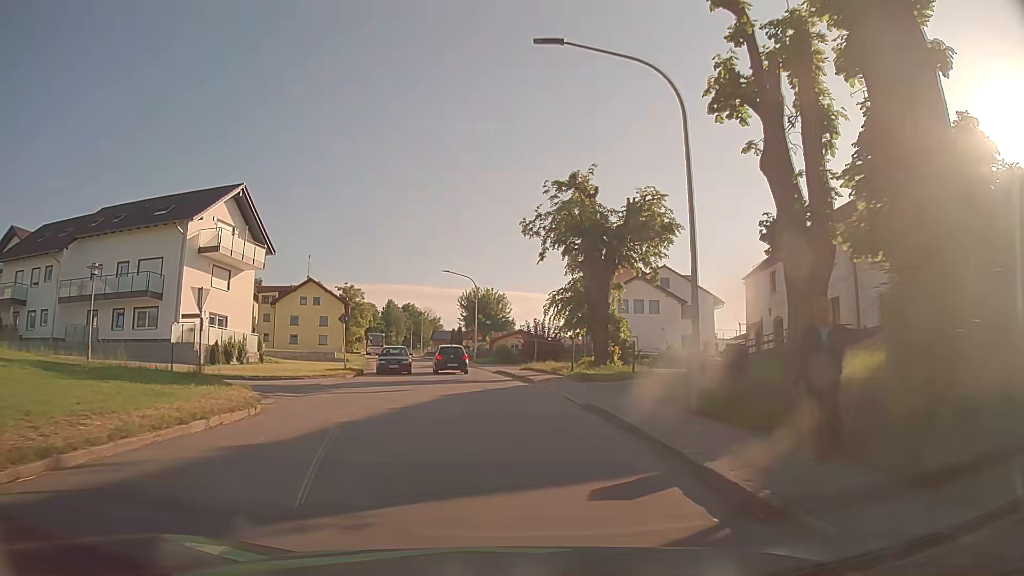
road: tertiary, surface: asphalt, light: Day
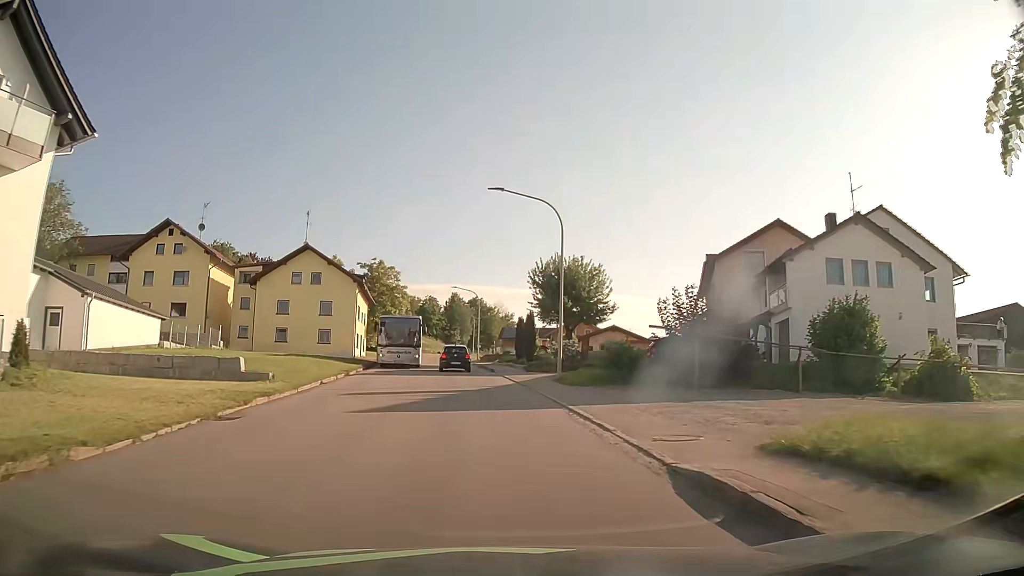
(-1.4, +28.9) m; -7°
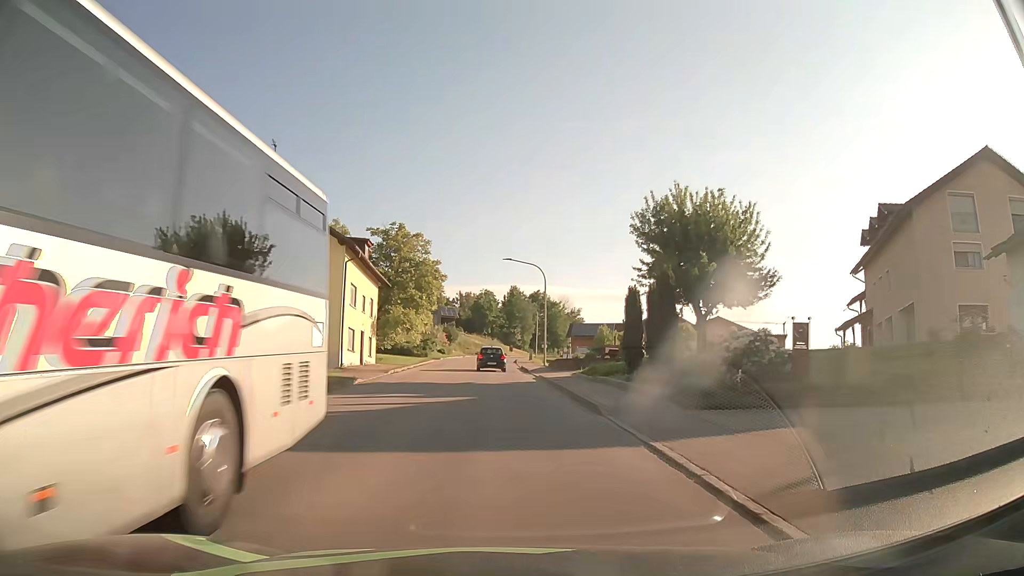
(-1.0, +22.2) m; -5°
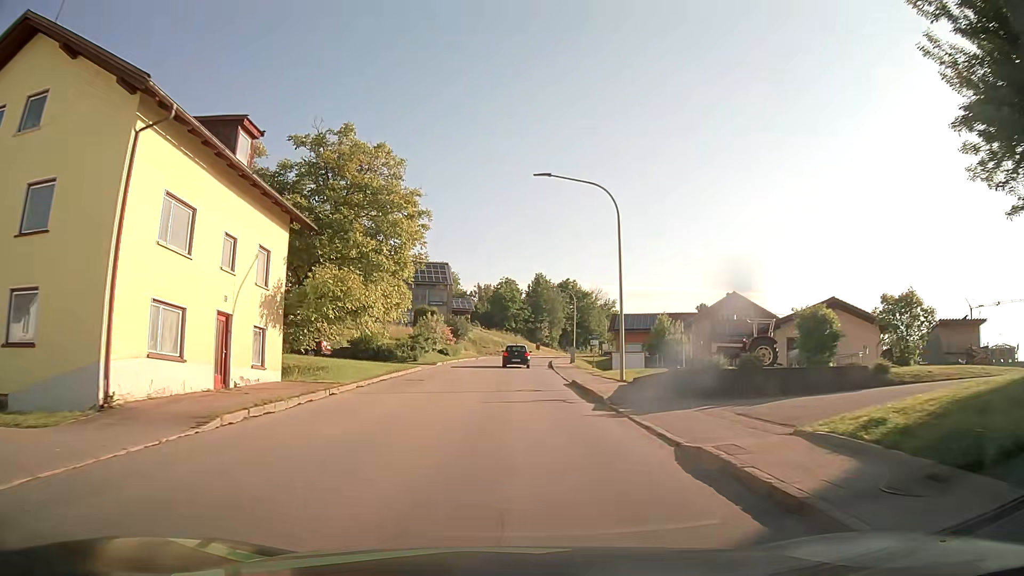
(-0.5, +22.6) m; -2°
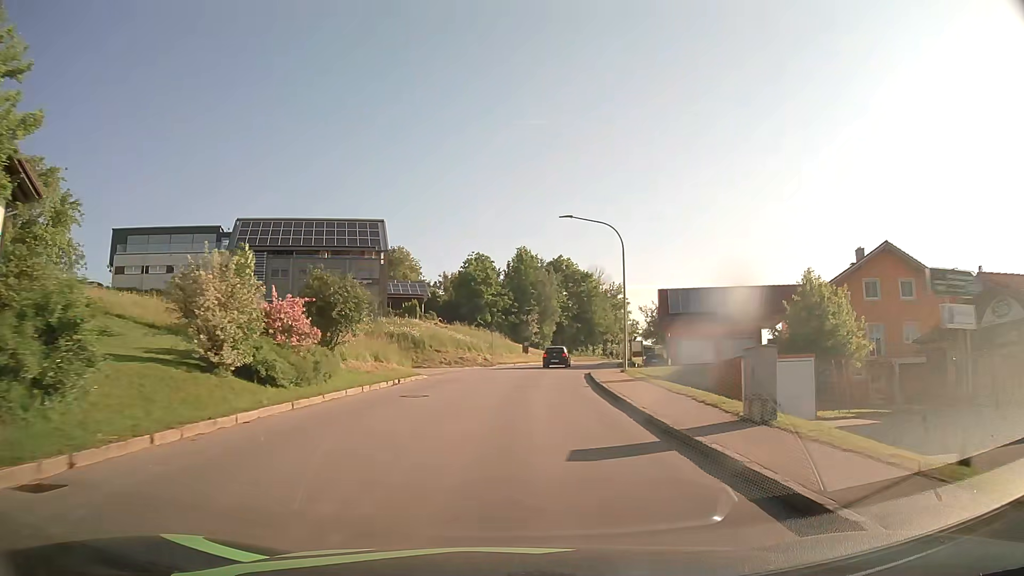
(+0.3, +37.9) m; +2°
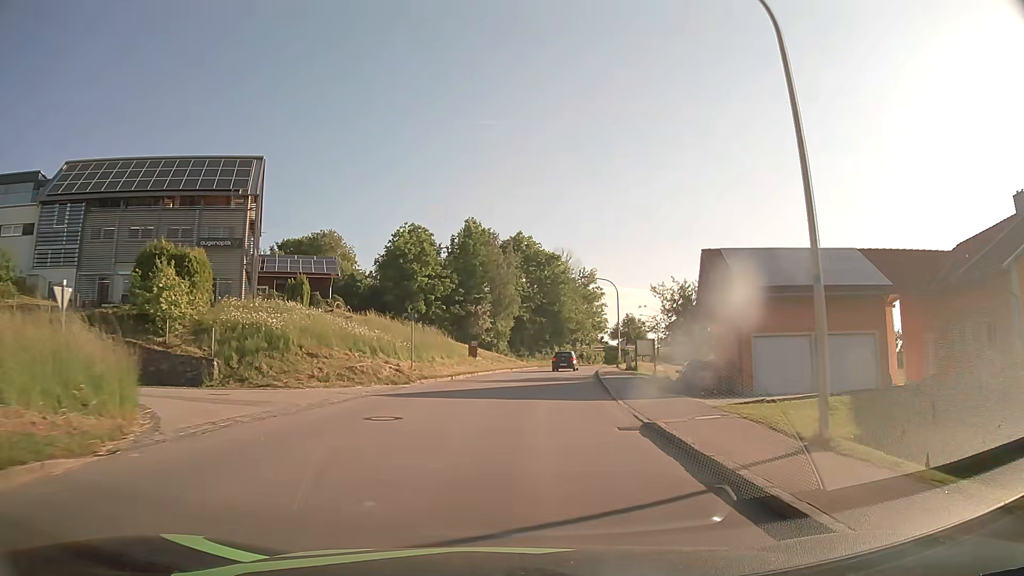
(+0.8, +22.8) m; +4°
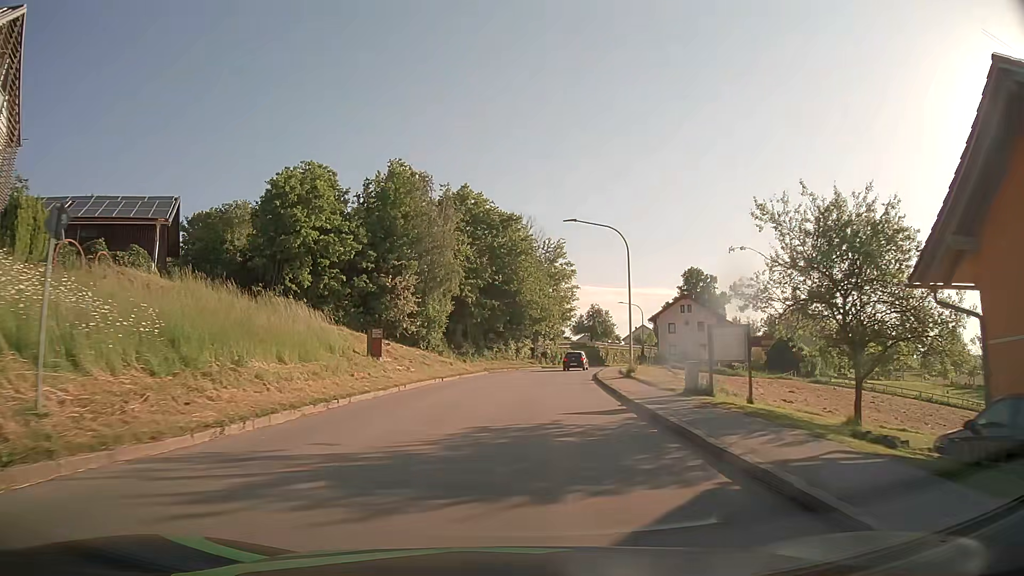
(+0.8, +22.8) m; +4°
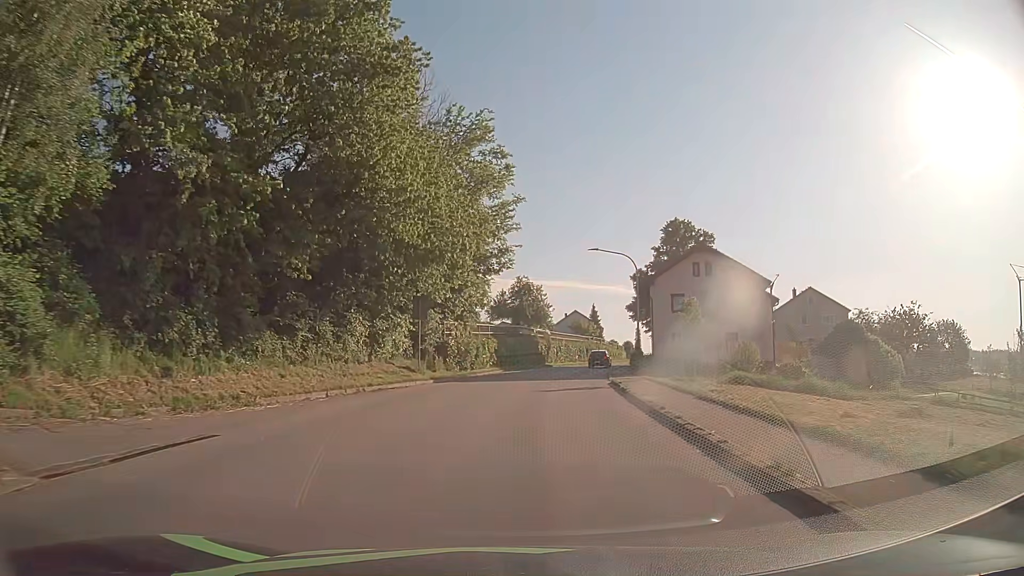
(+2.6, +38.2) m; +8°
(0, +10) (+1, +20) (+2, +30) (+4, +40) (+6, +50) (+8, +59) (+11, +69) (+14, +78) (+17, +88) (+20, +97) m
